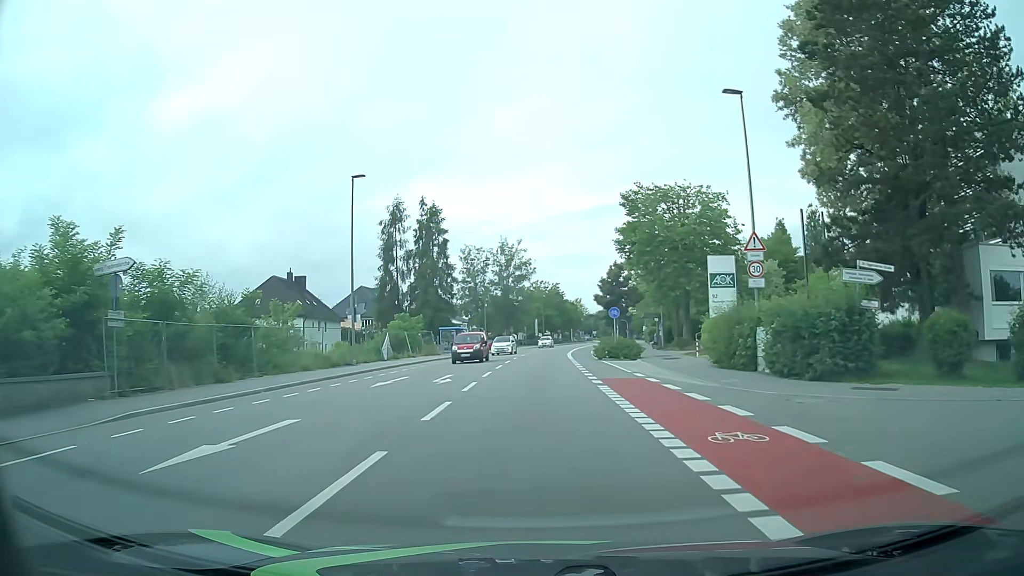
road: tertiary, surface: asphalt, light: Day
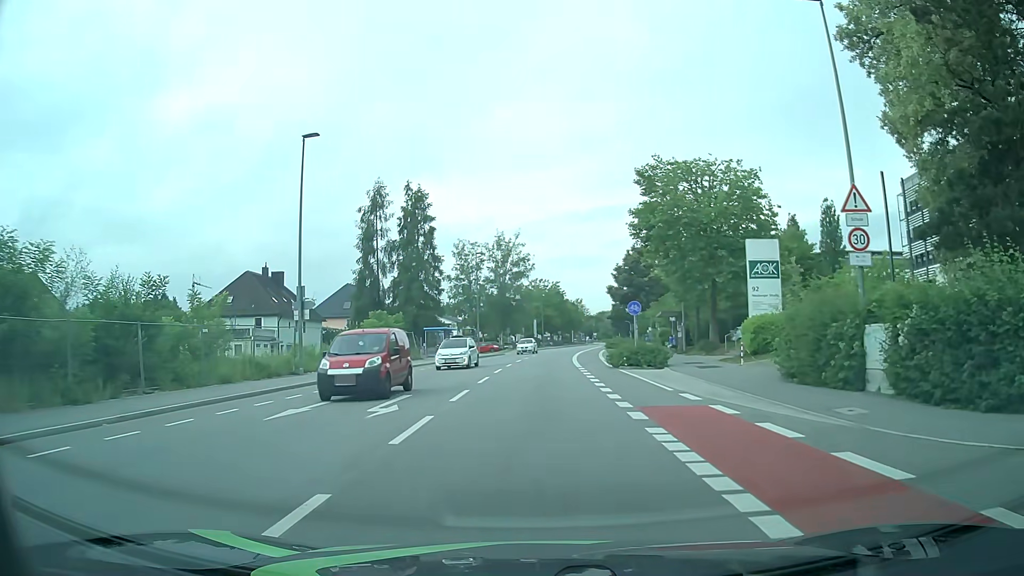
(0.0, +8.1) m; 0°
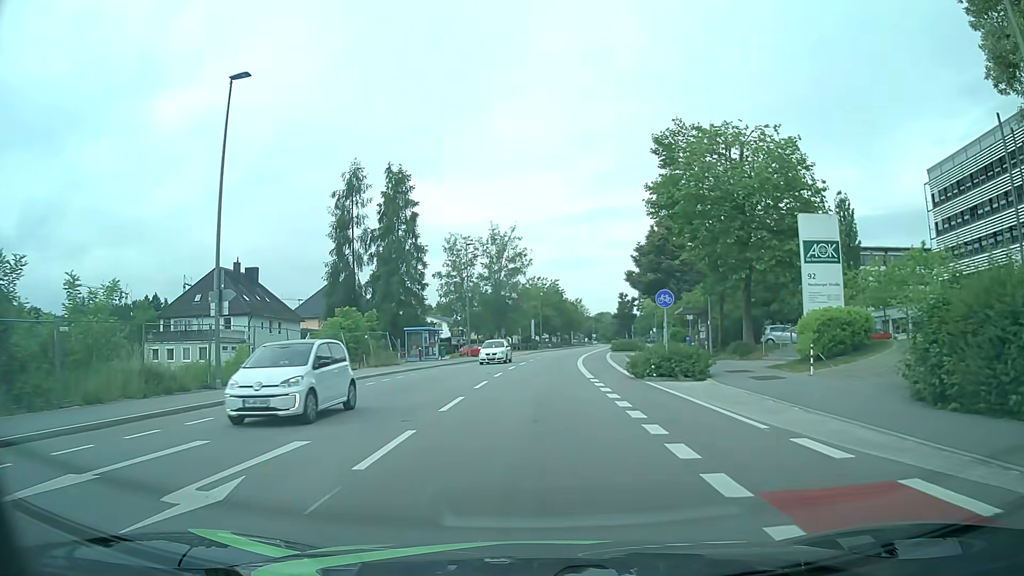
(+0.1, +7.6) m; +1°
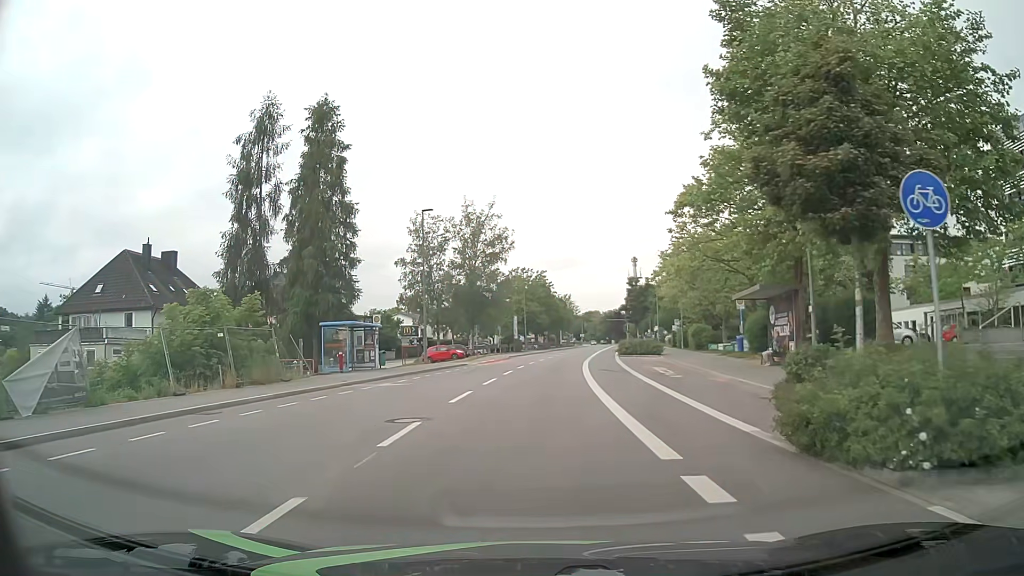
(+0.2, +16.4) m; +1°
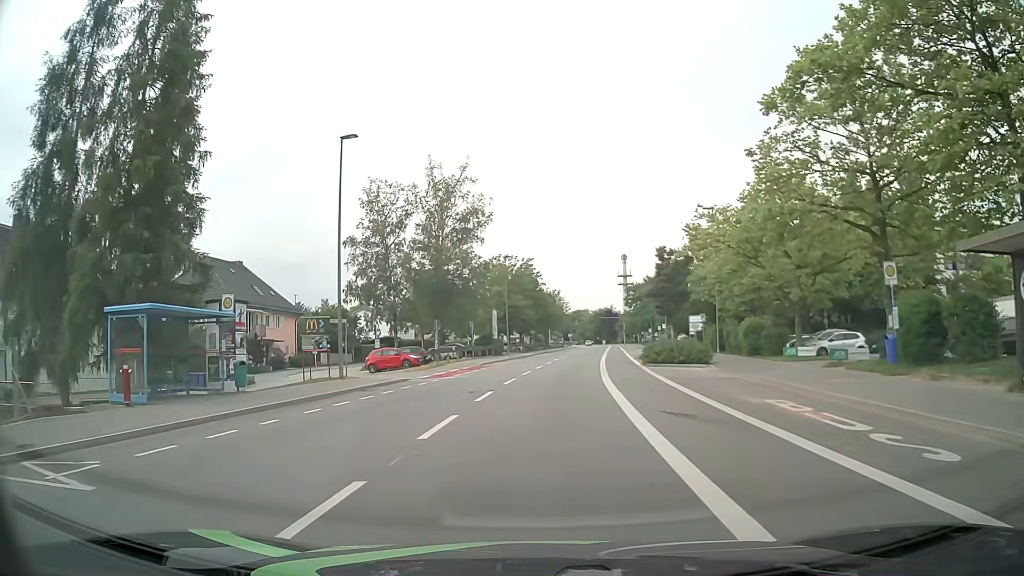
(0.0, +17.0) m; +1°
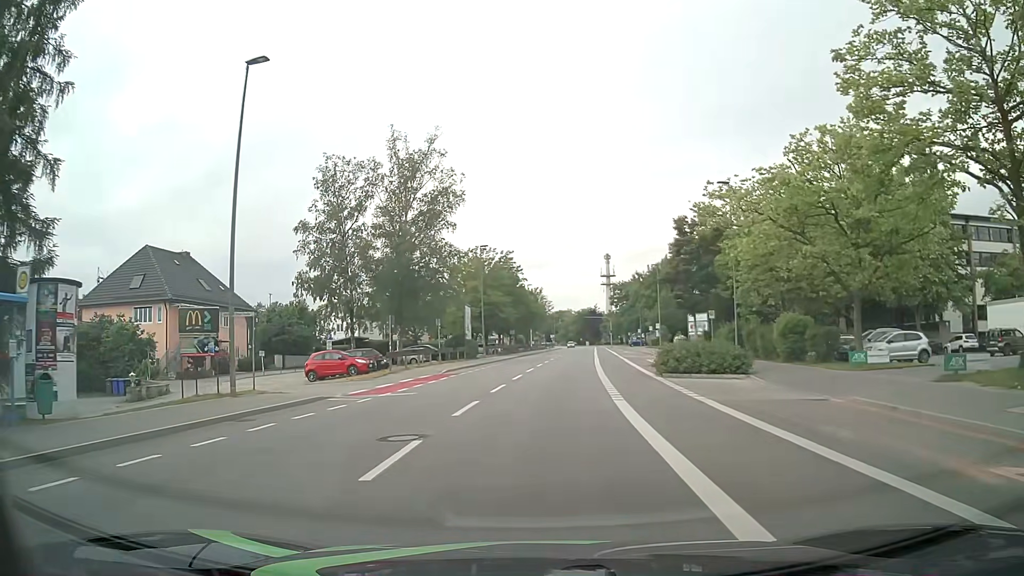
(+0.1, +8.7) m; +1°
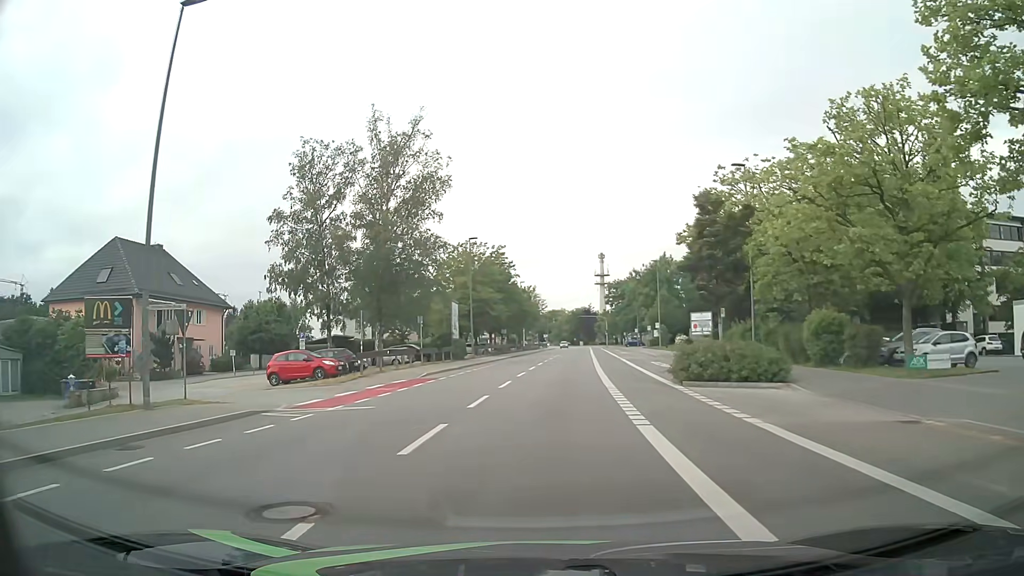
(0.0, +4.4) m; +1°
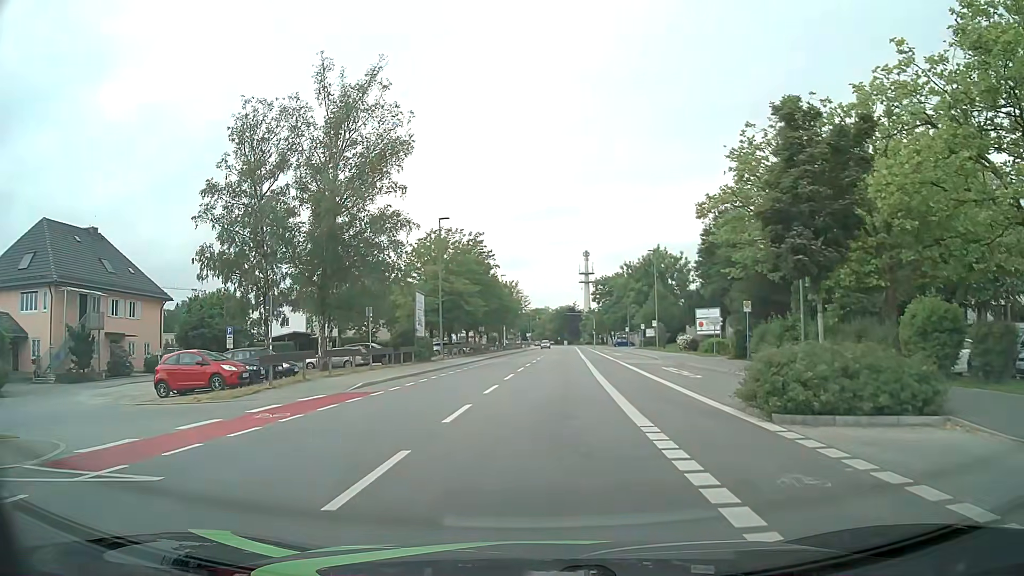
(+0.1, +8.8) m; +1°
(0, +10) (0, +20) (+1, +30) (+1, +40) (+2, +50) (+2, +60) (+3, +70) (+3, +80) (+4, +90) (+4, +100) m
